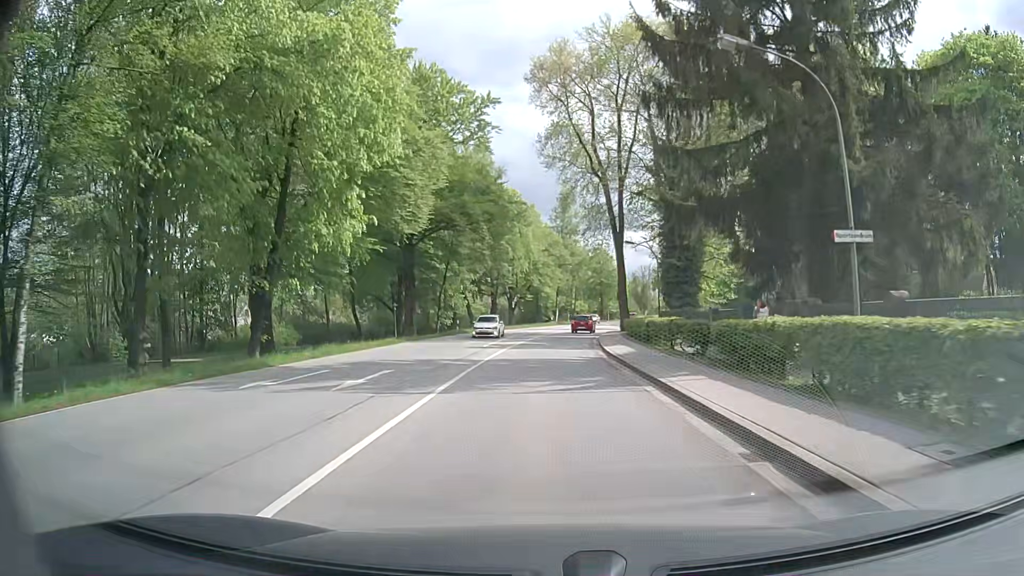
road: secondary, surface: asphalt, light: Day
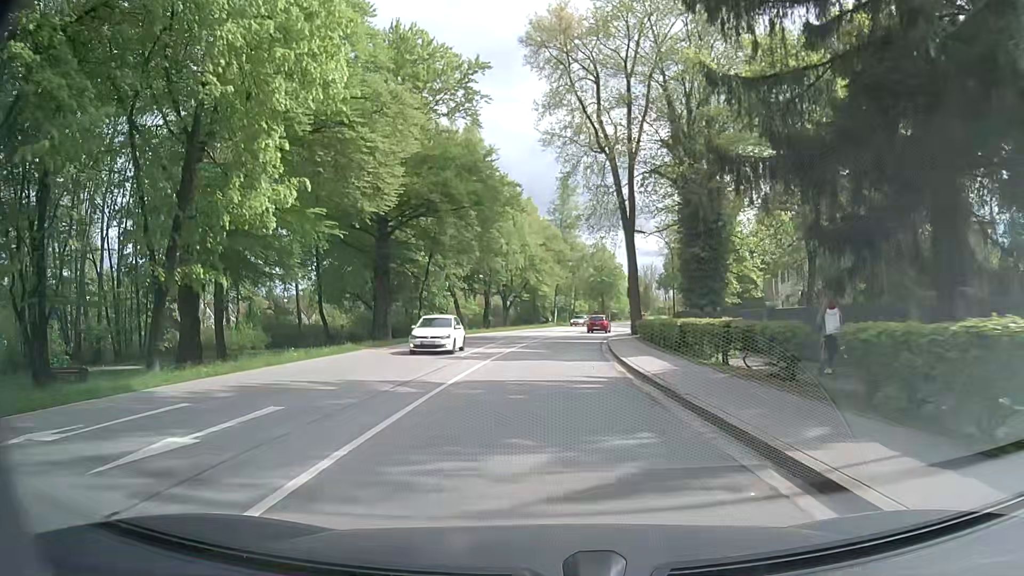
(0.0, +7.5) m; 0°
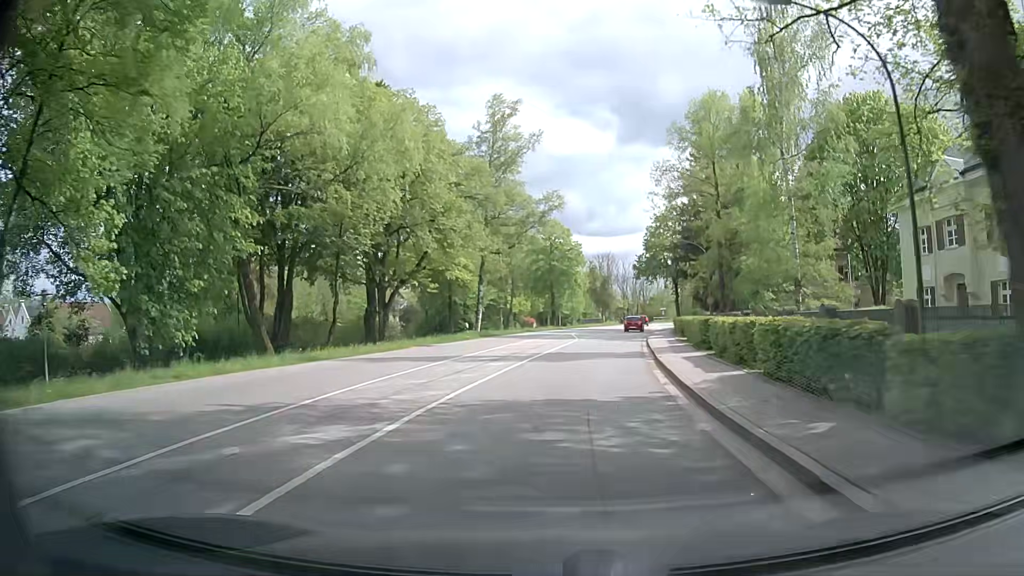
(+1.2, +37.2) m; +5°
(0, +10) (+1, +20) (+2, +30) (+3, +40) (+4, +50) (+5, +60) (+6, +70) (+8, +79) (+11, +89) (+13, +99) m
